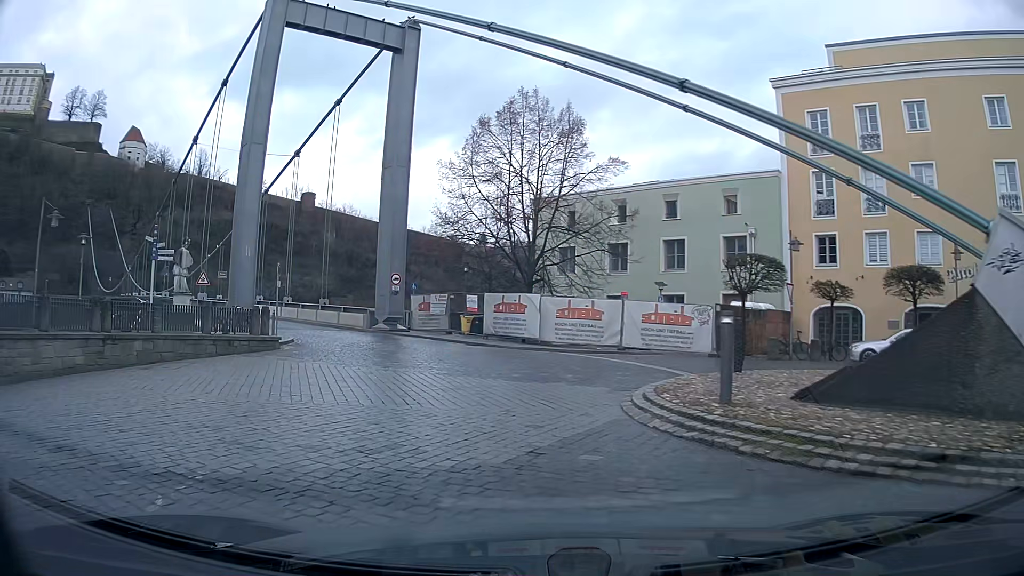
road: residential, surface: sett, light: Day
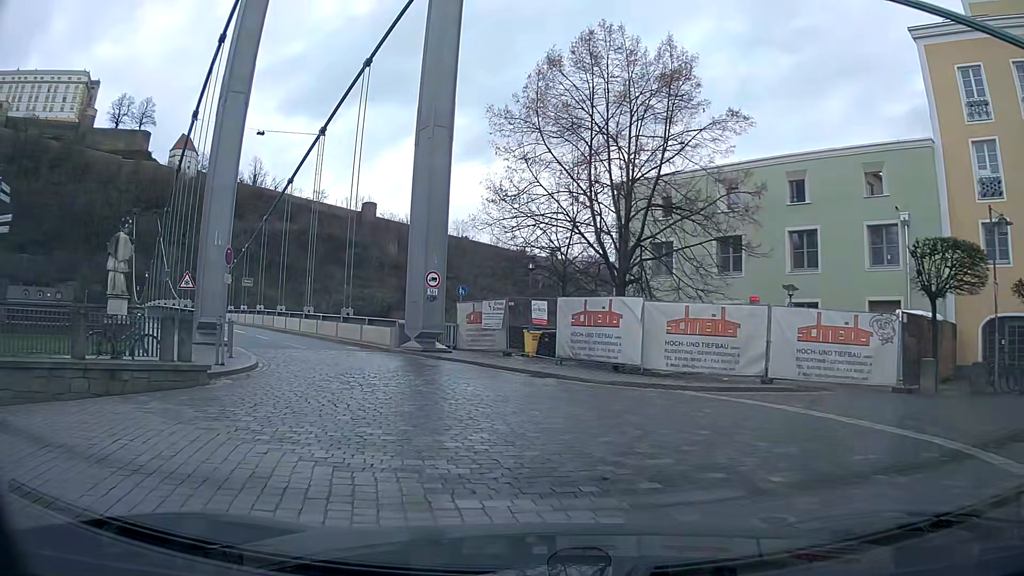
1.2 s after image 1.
(-0.4, +9.3) m; -5°
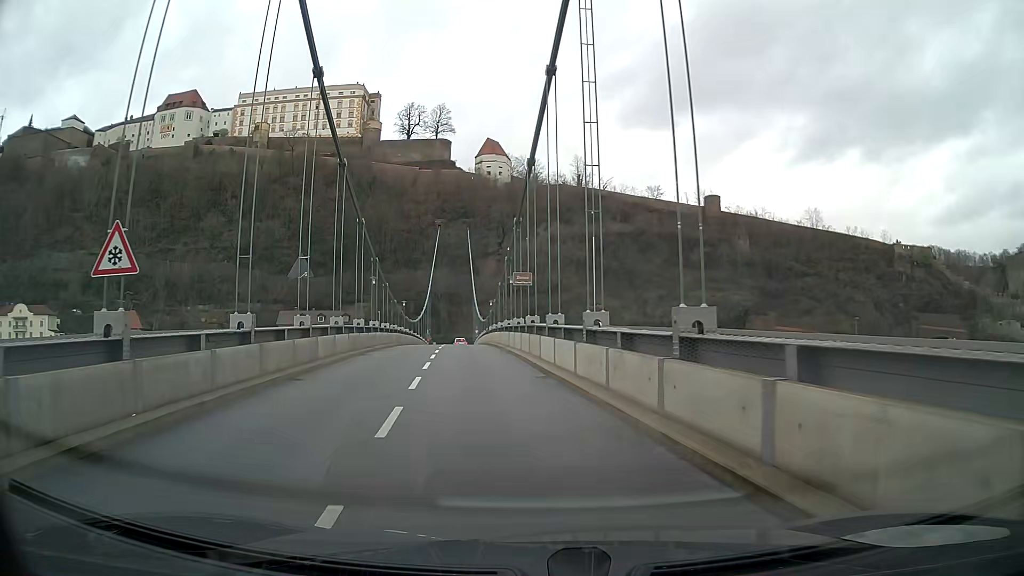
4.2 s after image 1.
(-6.0, +21.5) m; -33°
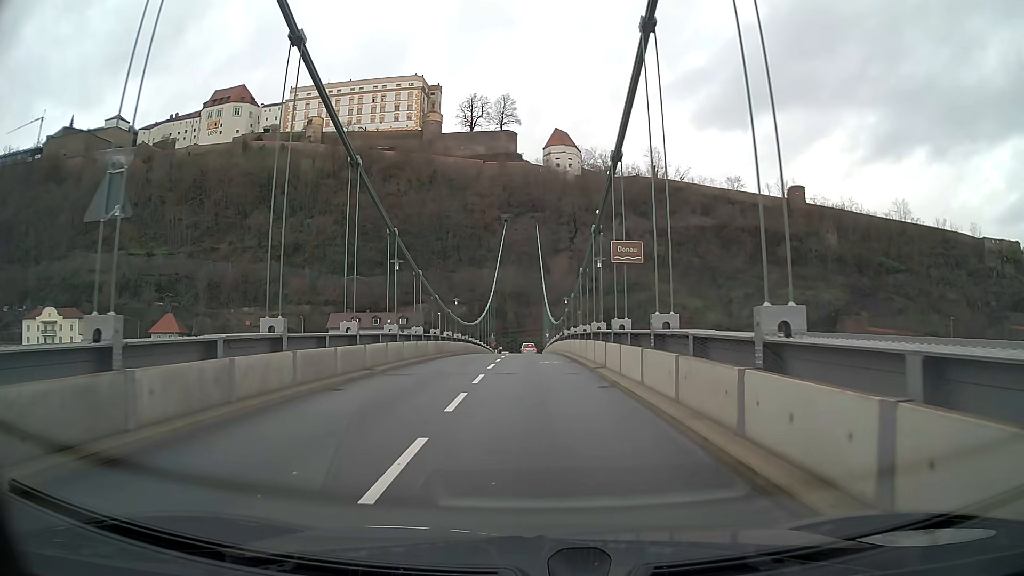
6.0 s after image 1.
(-0.3, +13.5) m; -2°
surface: asphalt
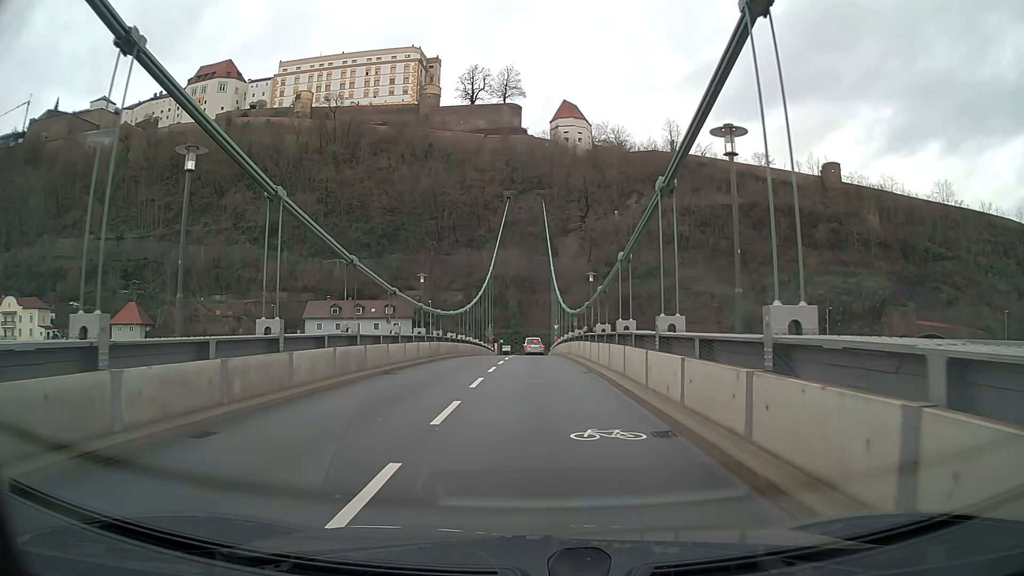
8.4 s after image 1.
(-0.1, +18.5) m; 0°
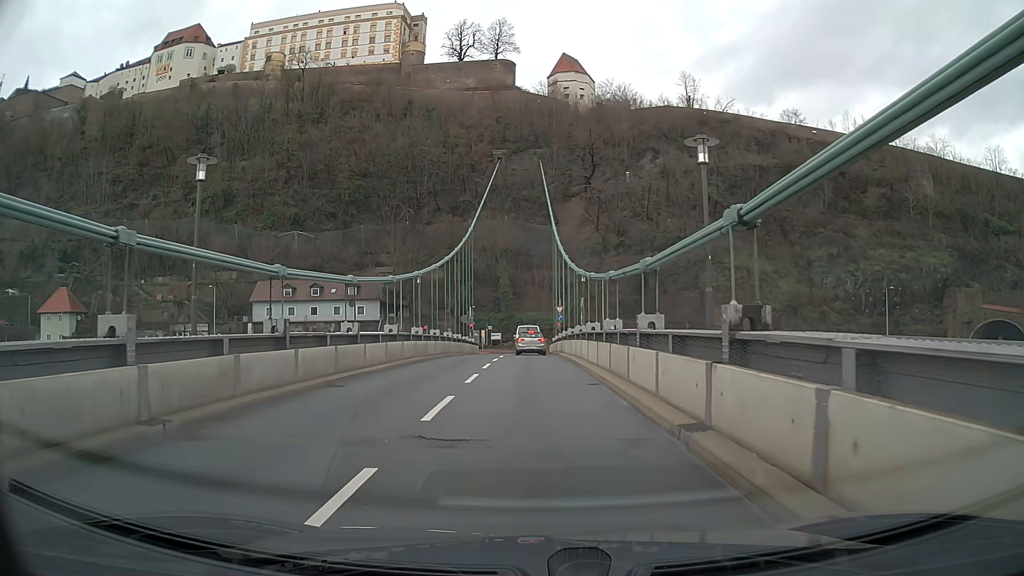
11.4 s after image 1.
(+0.1, +23.1) m; 0°
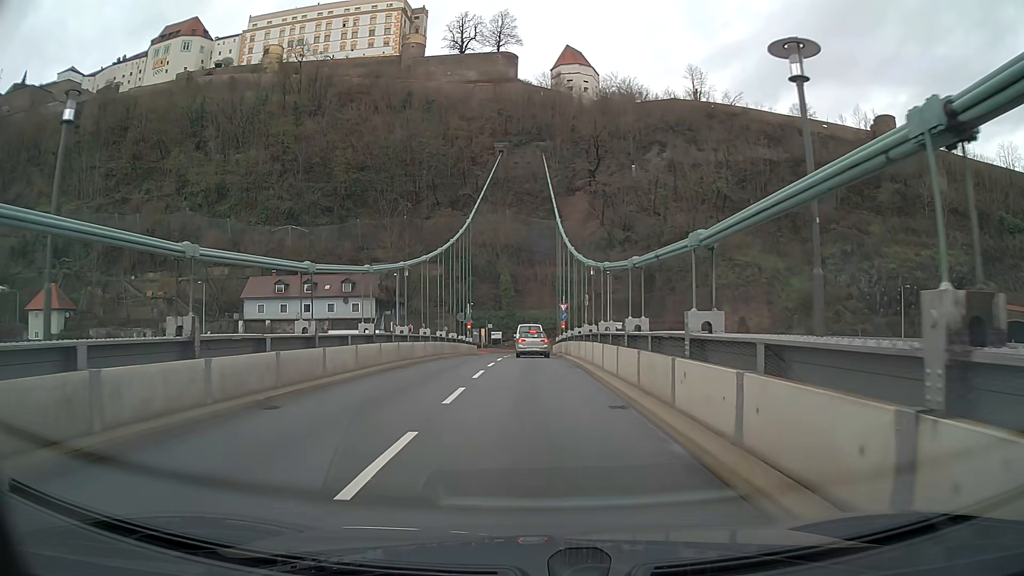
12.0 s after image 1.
(0.0, +4.1) m; 0°
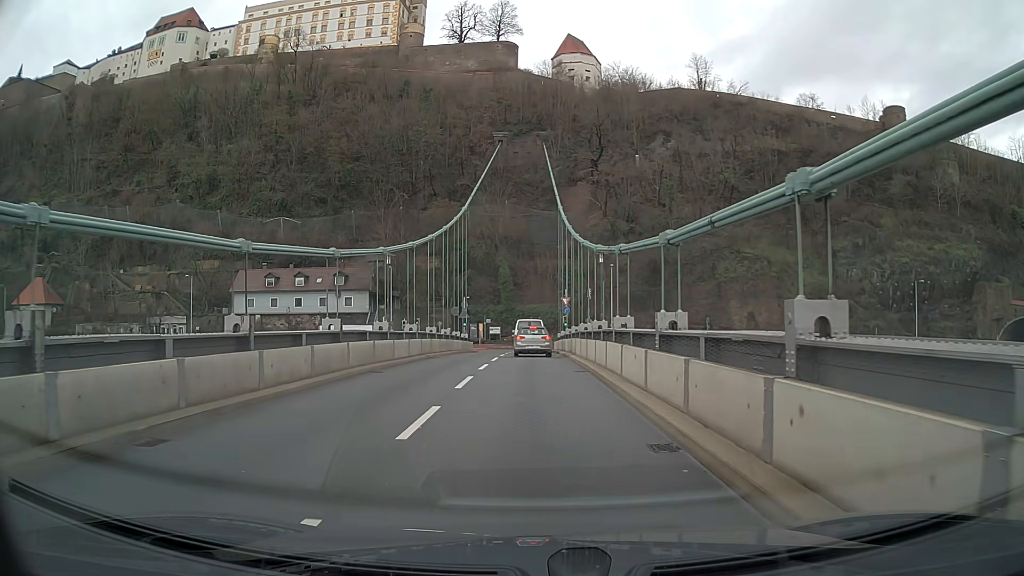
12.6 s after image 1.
(0.0, +3.8) m; 0°
